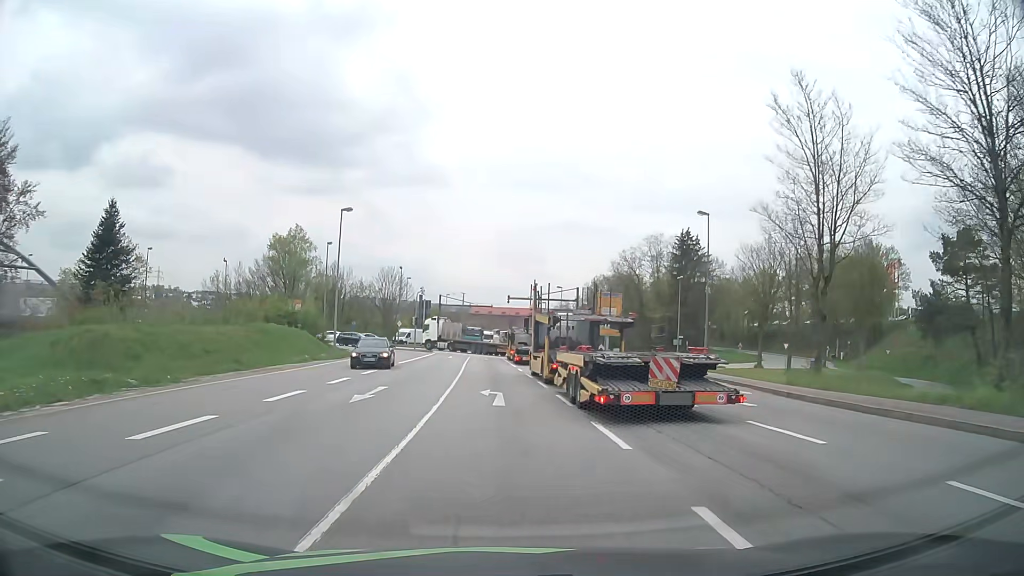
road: primary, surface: asphalt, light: Day
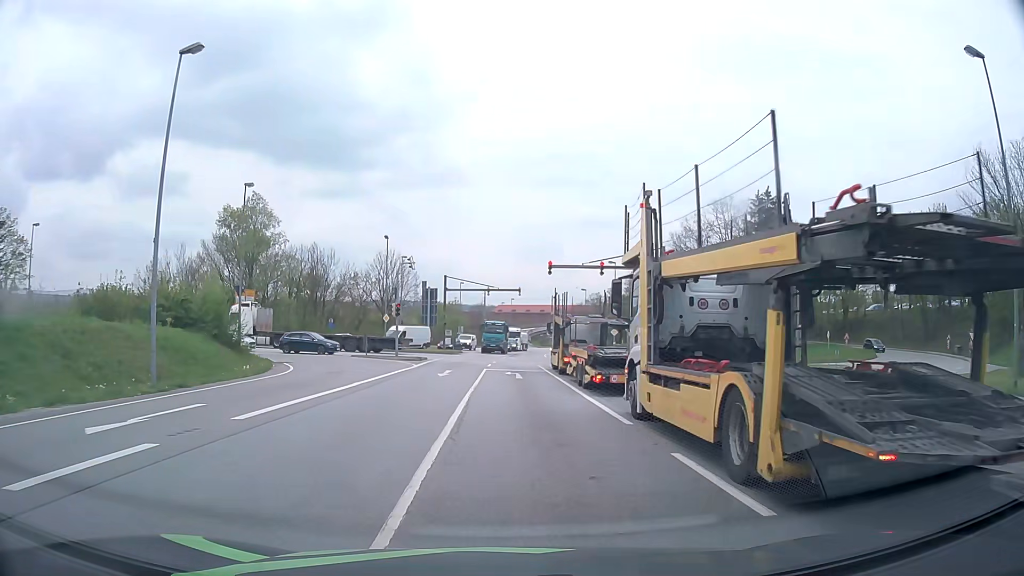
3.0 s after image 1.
(-0.8, +27.1) m; -2°
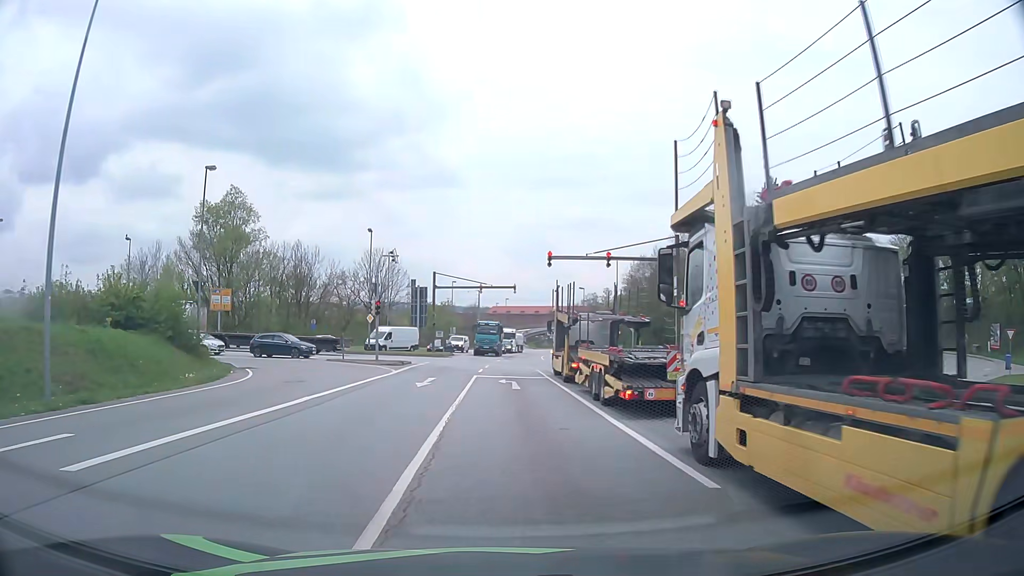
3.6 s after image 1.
(0.0, +4.8) m; +1°
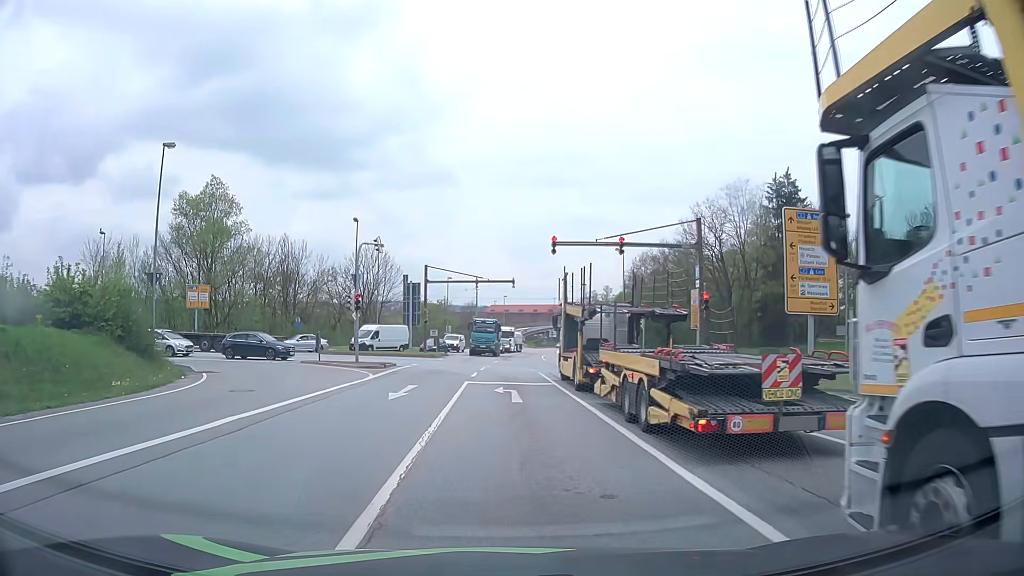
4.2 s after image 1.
(0.0, +4.6) m; 0°
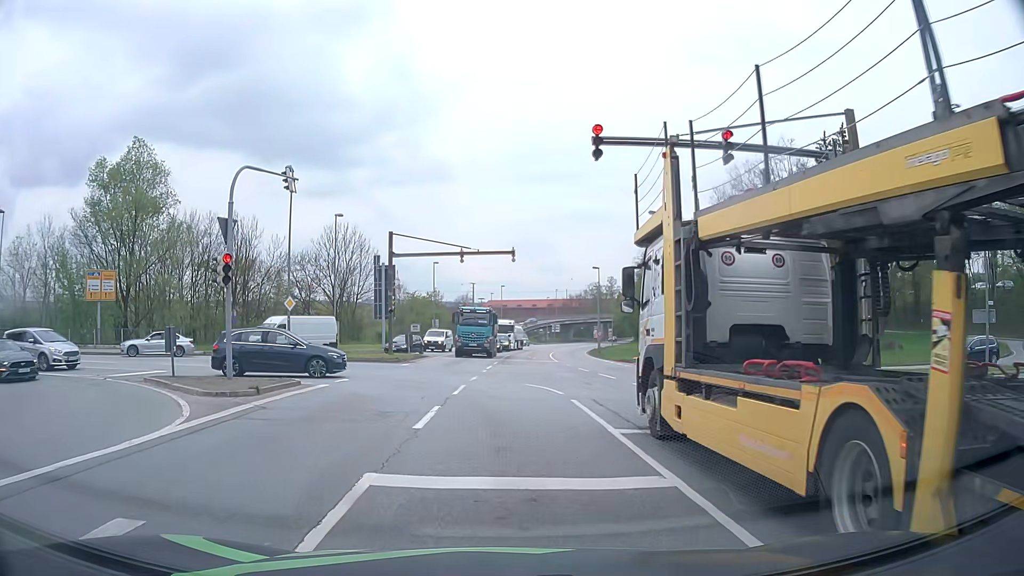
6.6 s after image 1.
(+0.1, +15.3) m; 0°
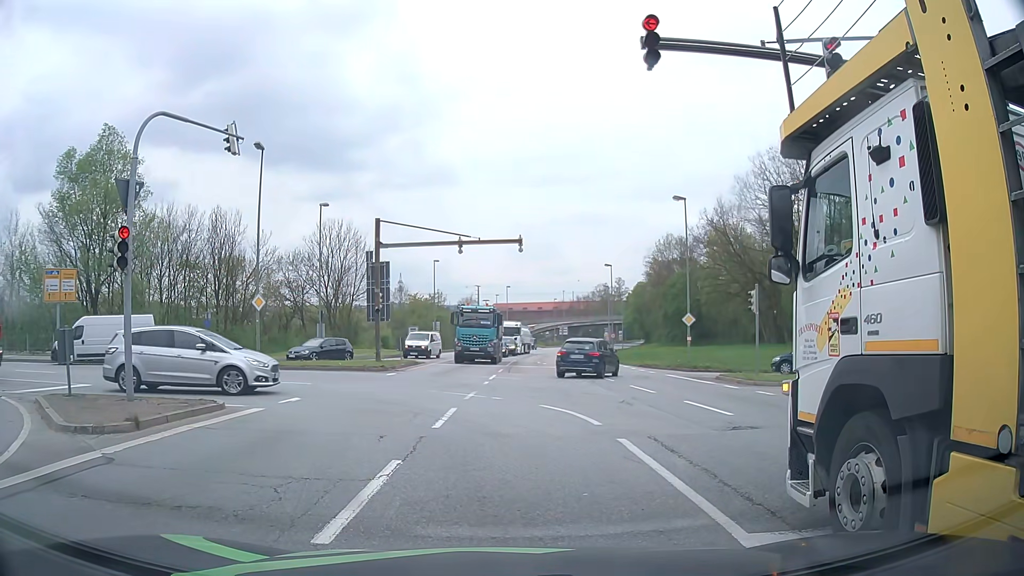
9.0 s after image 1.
(0.0, +5.0) m; -3°
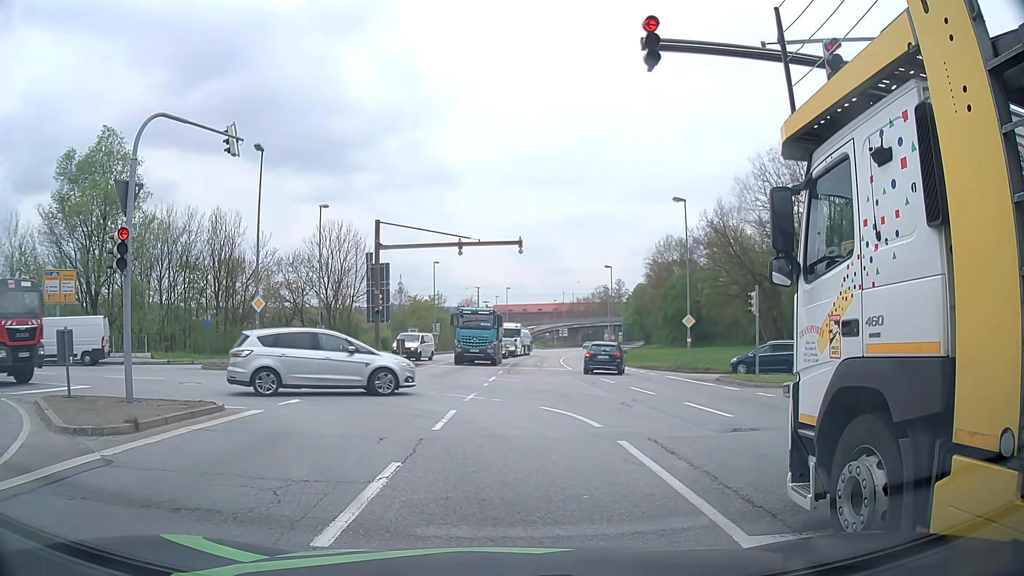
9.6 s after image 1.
(0.0, +0.1) m; 0°
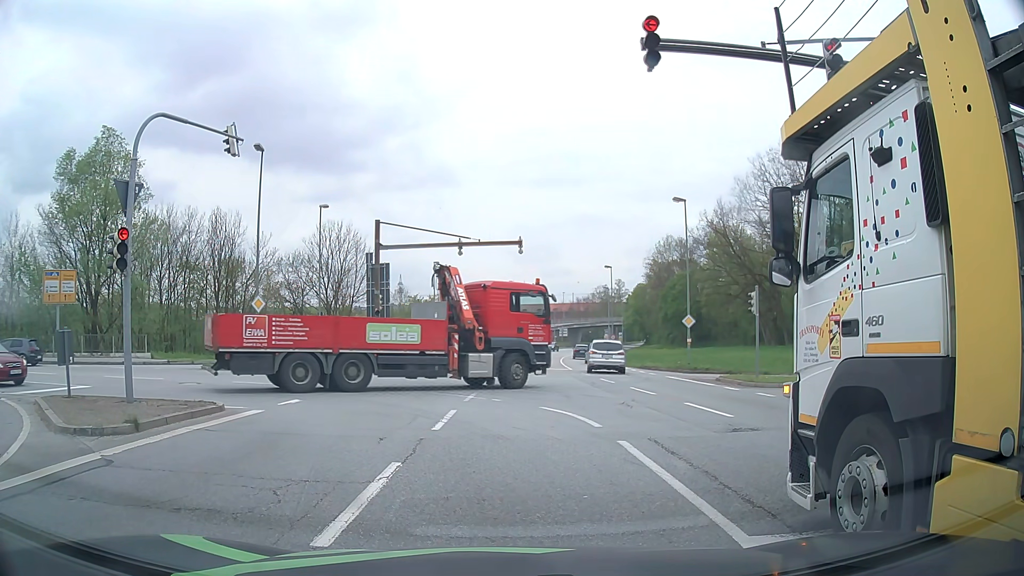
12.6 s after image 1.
(0.0, +0.1) m; 0°
(-1, +10) (-6, +18) (-15, +22) (-24, +25) (-34, +27) (-44, +29) (-54, +31) (-63, +34) (-73, +36) (-83, +38) m
